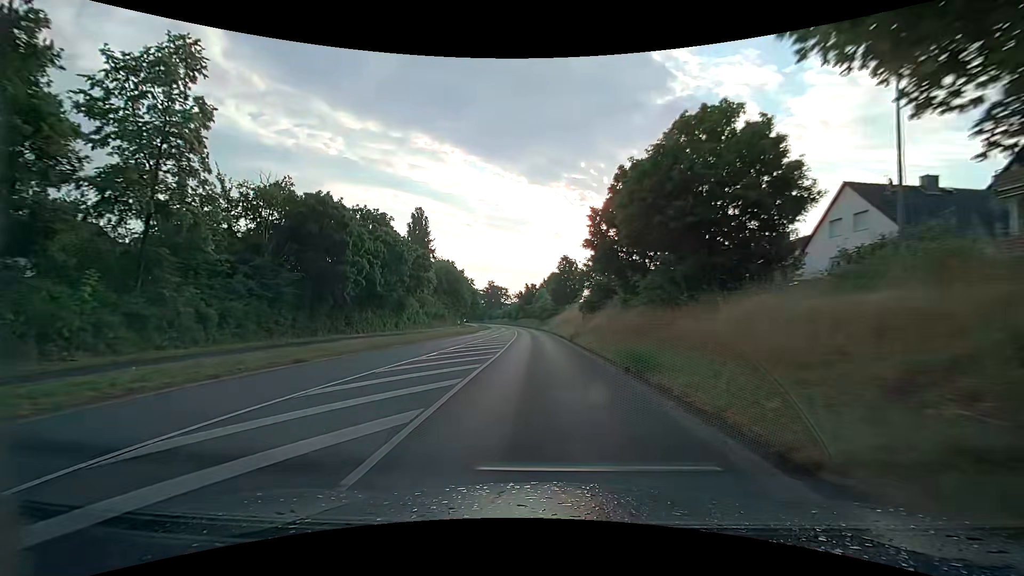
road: secondary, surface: asphalt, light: Day
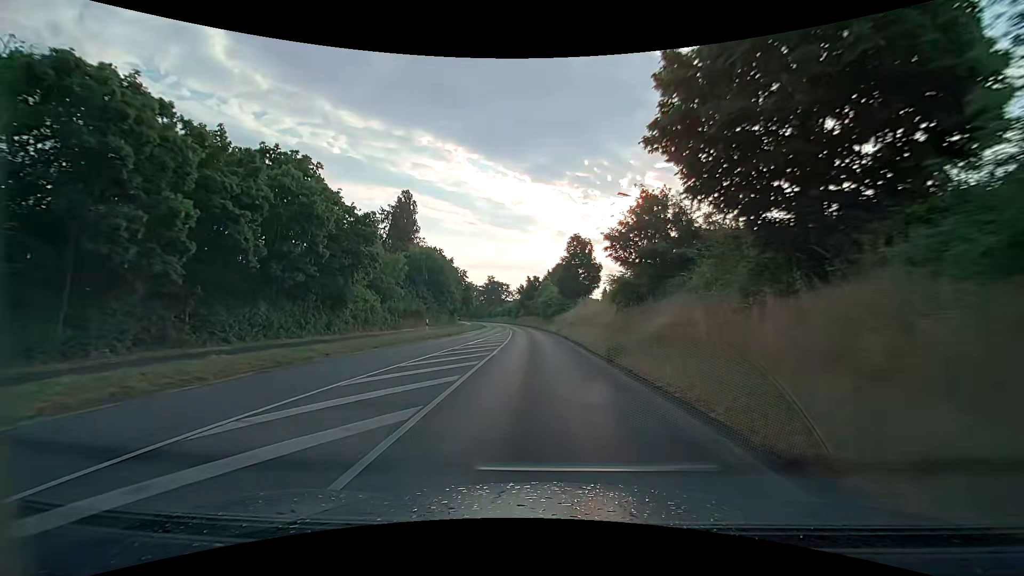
(0.0, +16.2) m; 0°
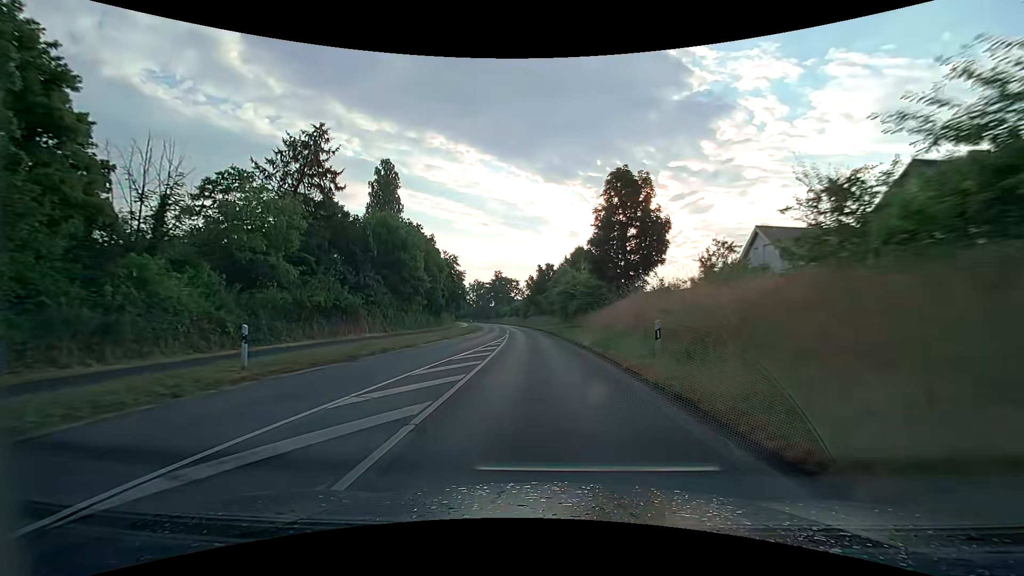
(-0.3, +24.4) m; -1°
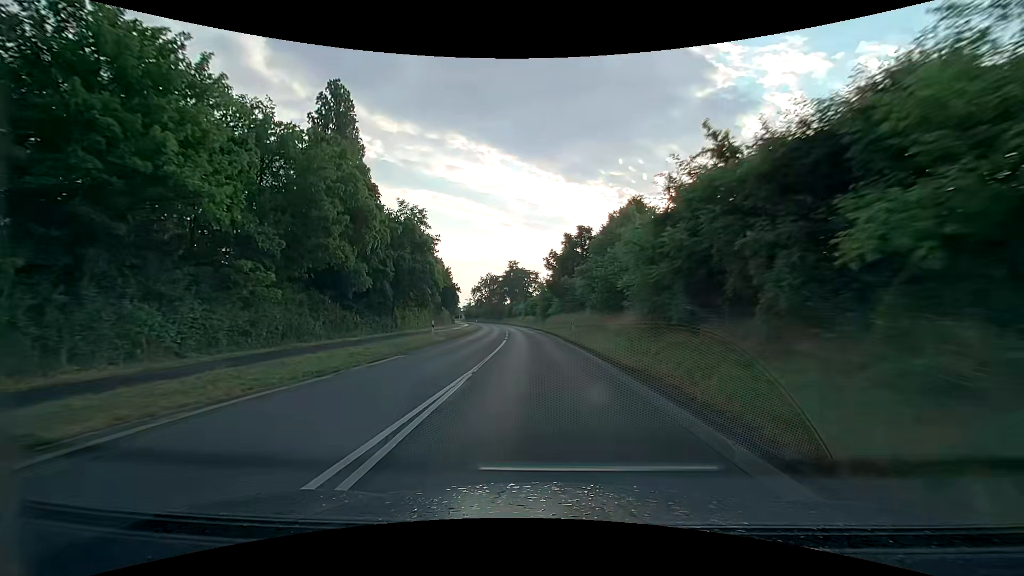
(-0.9, +32.3) m; -3°
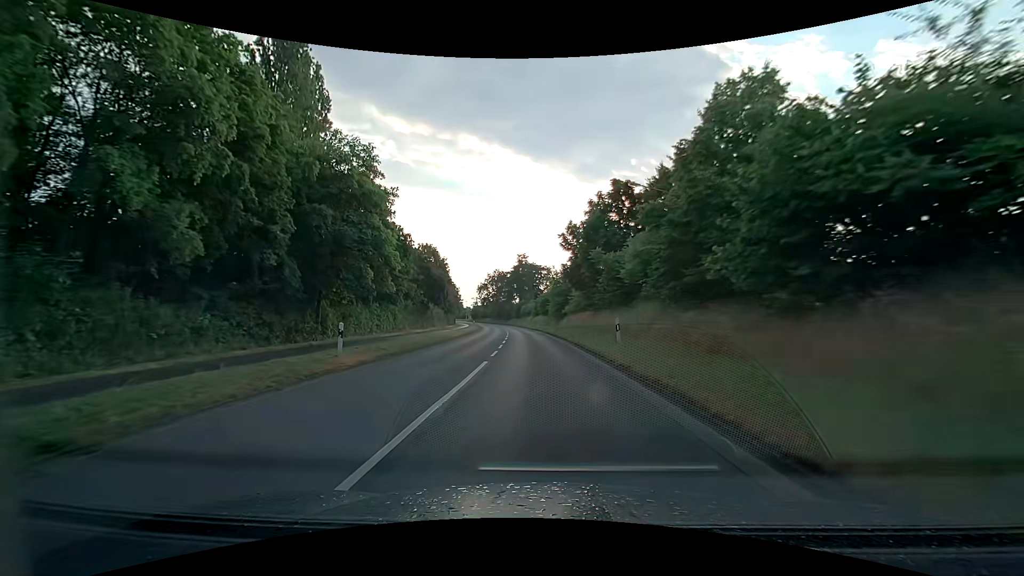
(0.0, +16.2) m; -1°
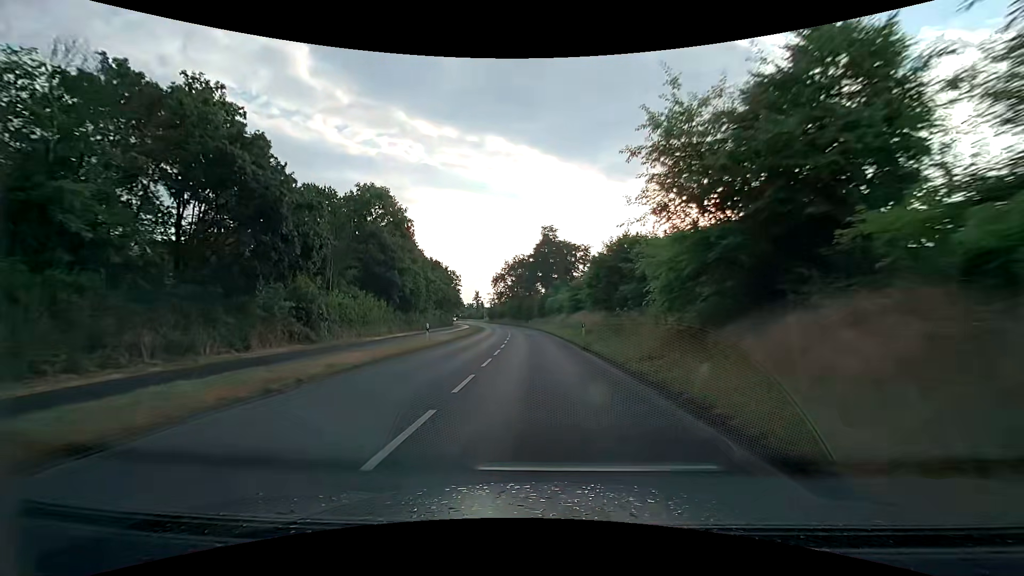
(-1.0, +40.4) m; -3°
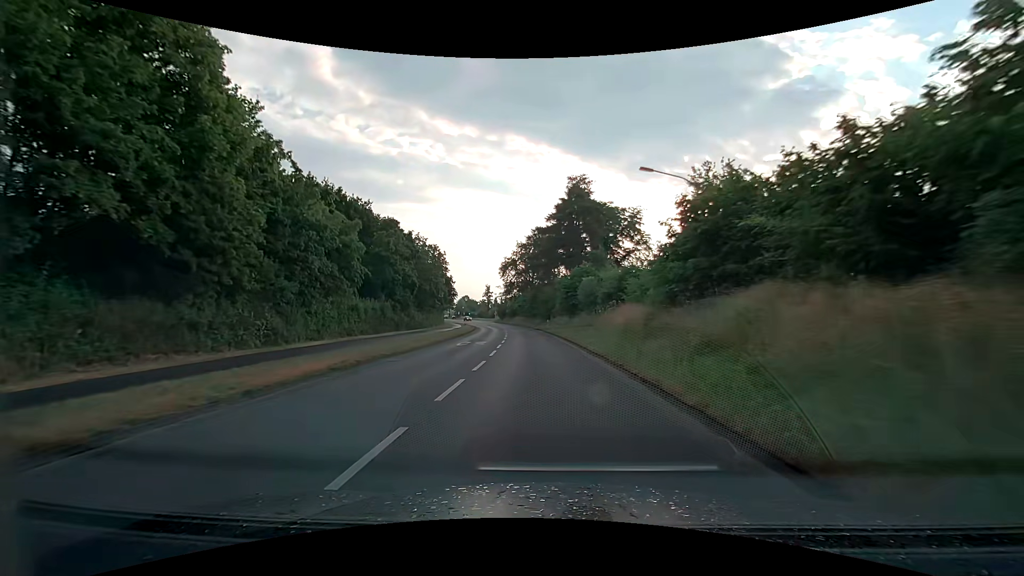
(-0.9, +32.4) m; -3°
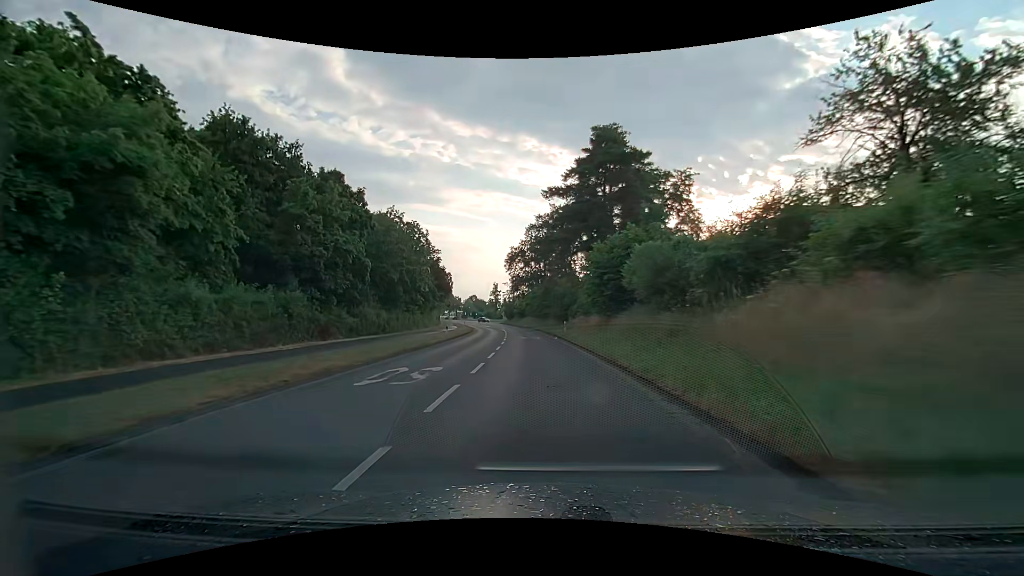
(-0.2, +16.2) m; -1°
(0, +10) (0, +20) (-1, +30) (-1, +40) (-2, +50) (-3, +60) (-4, +70) (-5, +80) (-6, +90) (-8, +100) m
